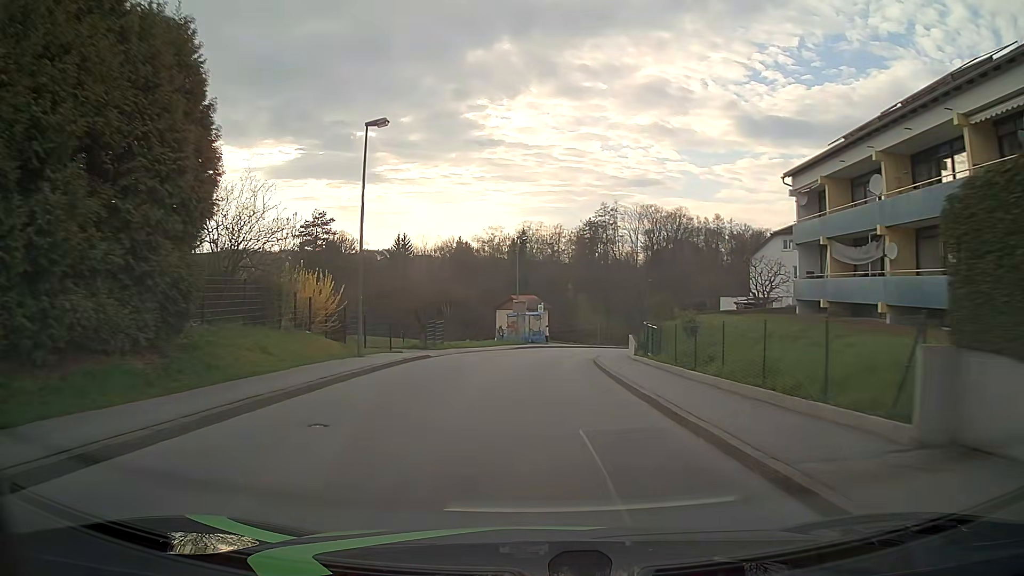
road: unclassified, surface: asphalt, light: Day
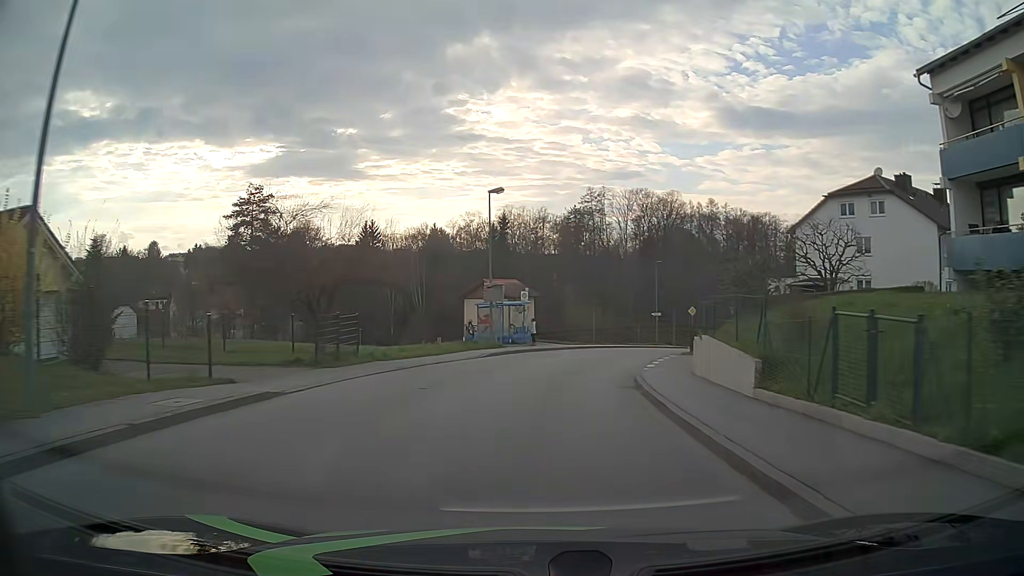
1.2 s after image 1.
(-0.1, +15.4) m; 0°
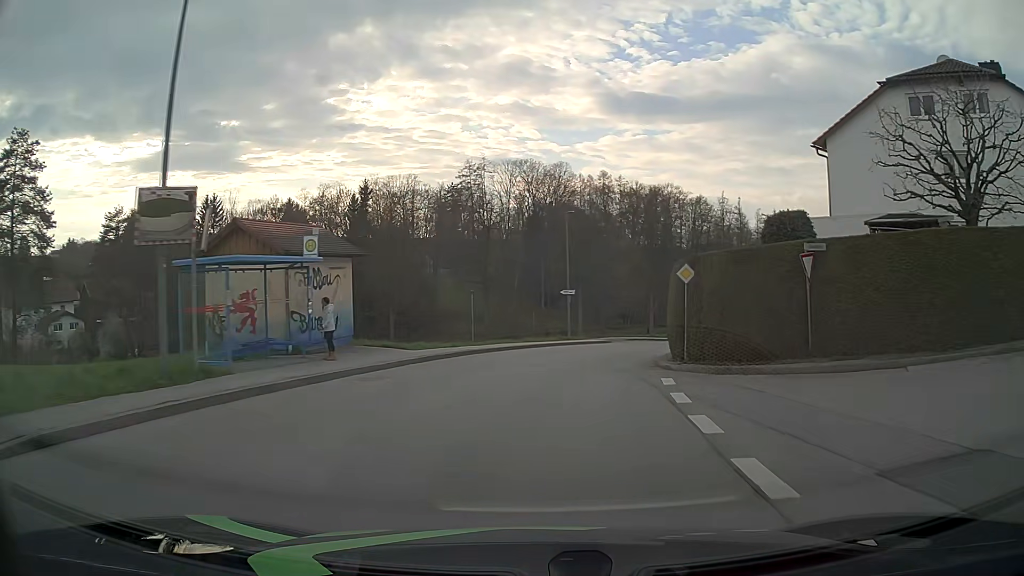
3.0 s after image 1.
(+1.9, +22.5) m; +11°
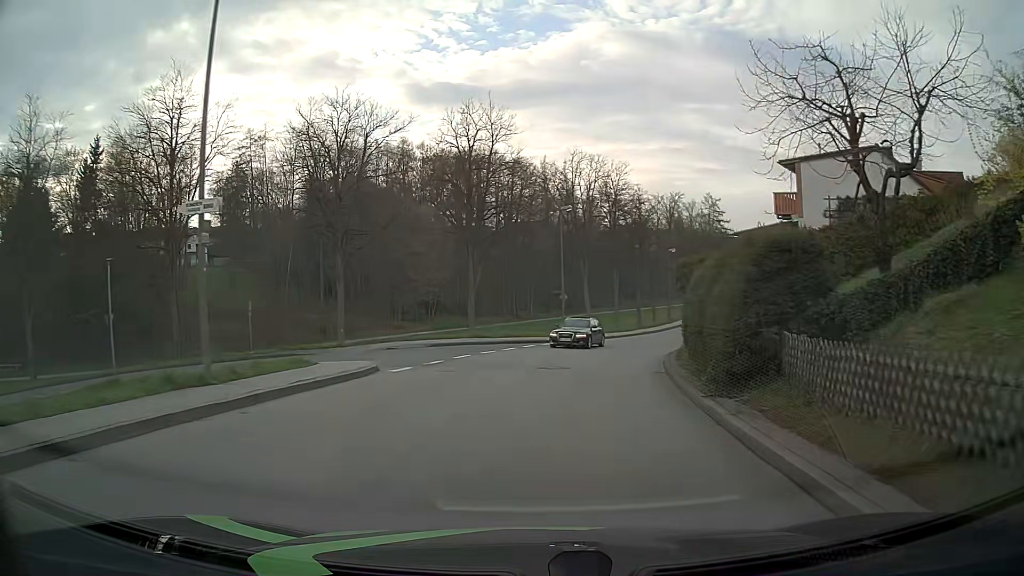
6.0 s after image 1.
(+3.9, +30.4) m; +16°
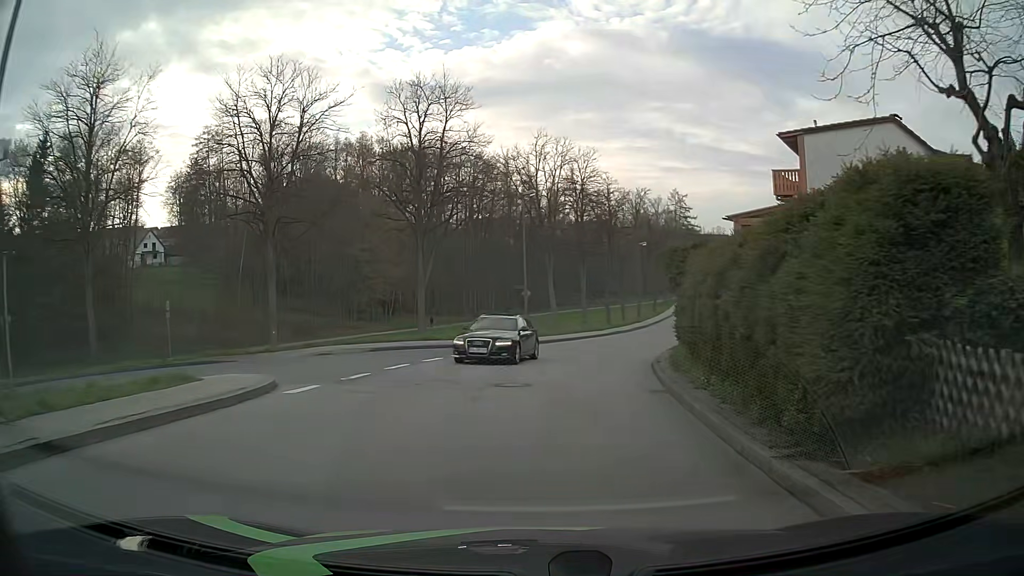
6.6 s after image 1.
(+0.2, +4.7) m; +4°
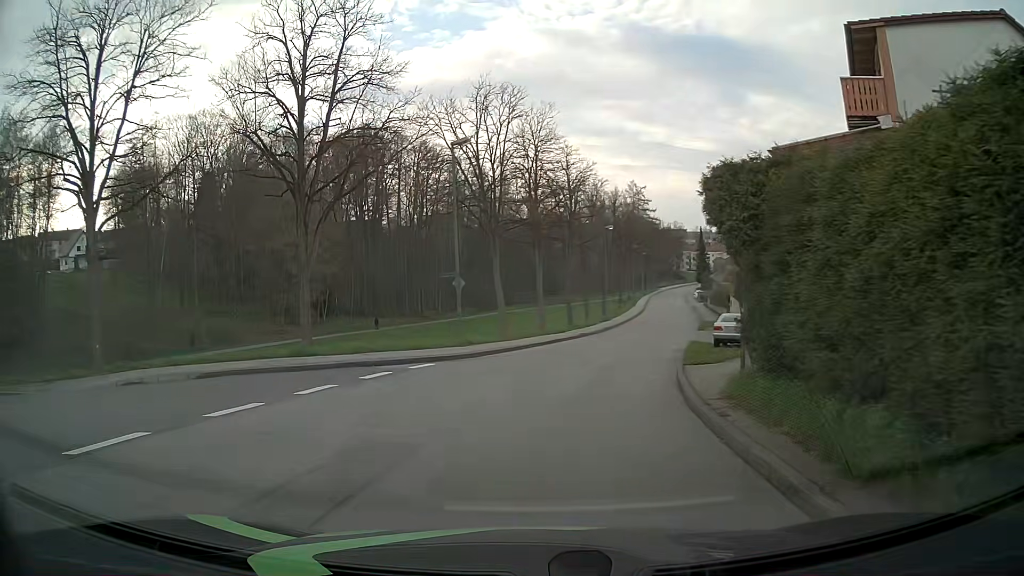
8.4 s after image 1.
(+0.4, +10.8) m; +4°
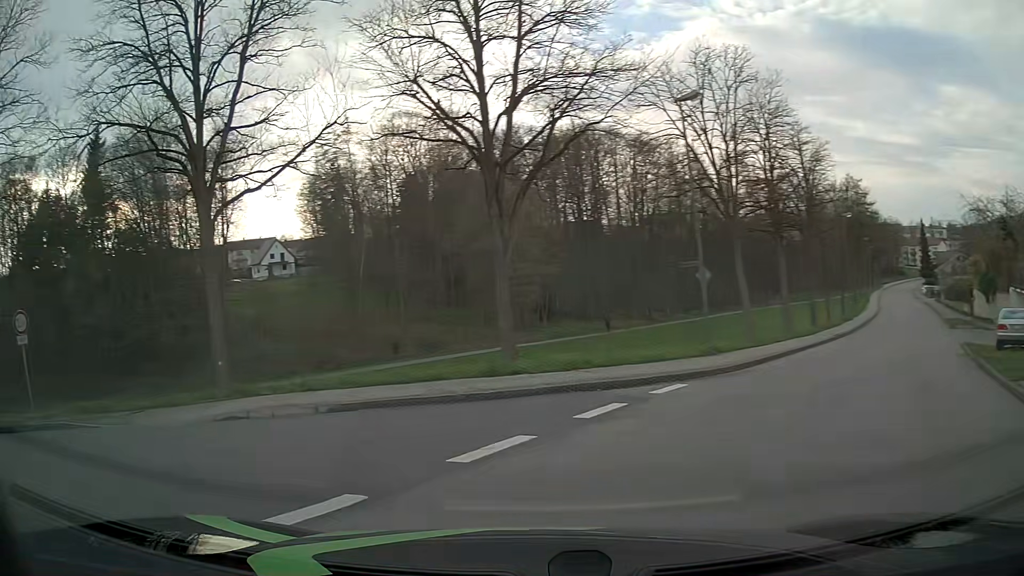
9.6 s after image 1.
(-0.7, +5.6) m; -18°
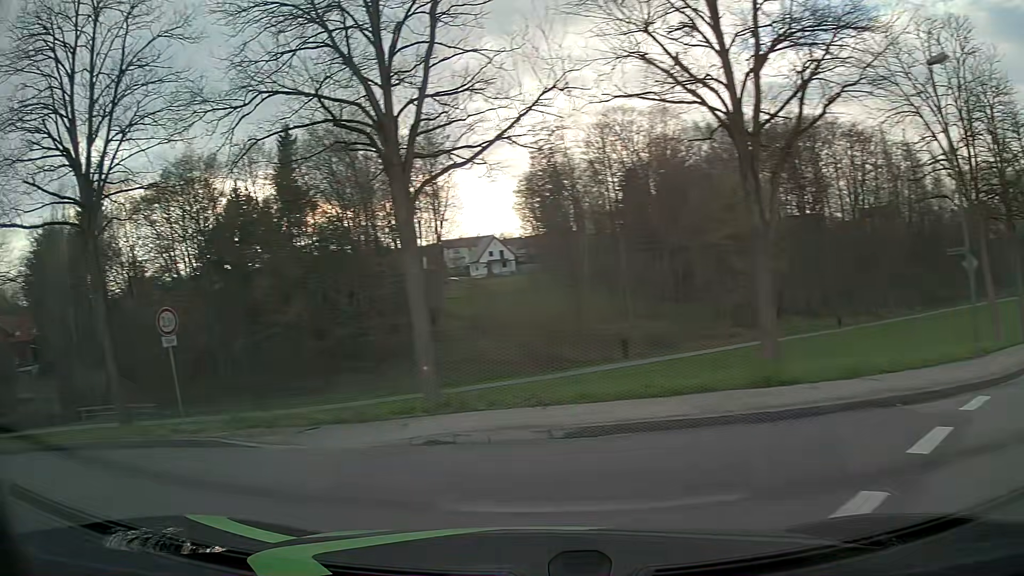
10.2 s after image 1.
(-0.5, +2.9) m; -19°
